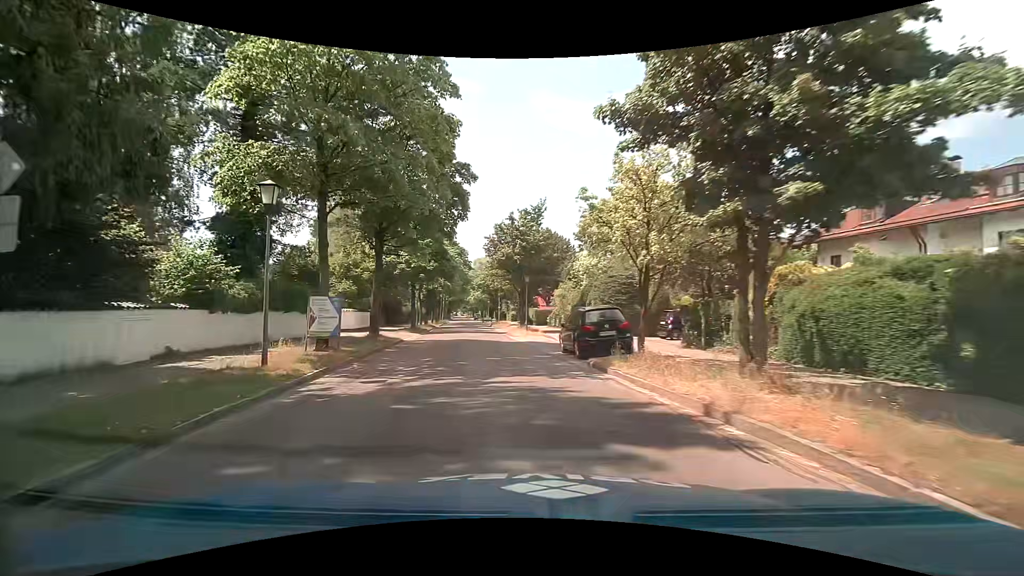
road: tertiary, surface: asphalt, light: Day
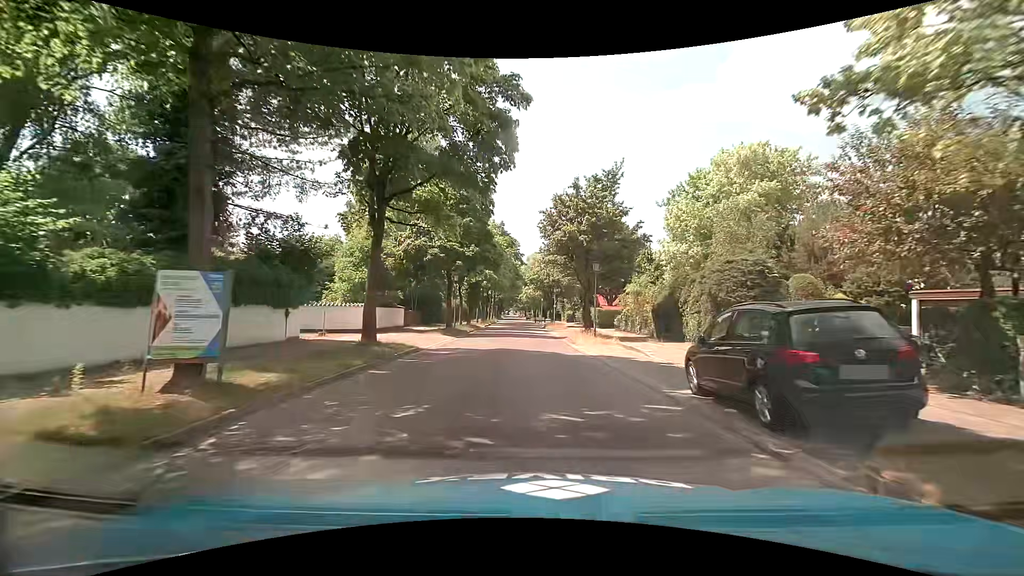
(-0.6, +9.0) m; -7°
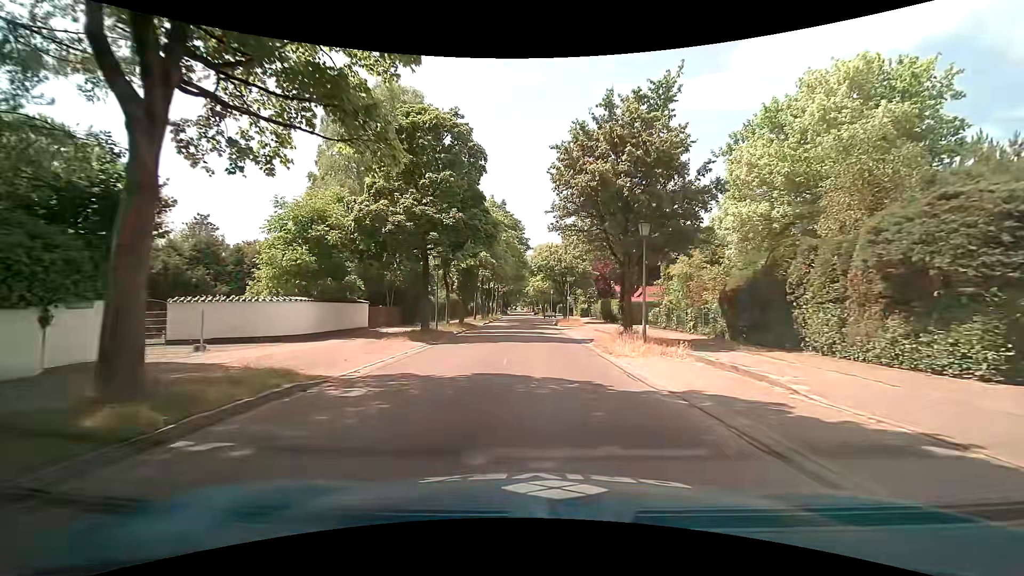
(+0.3, +9.8) m; +1°
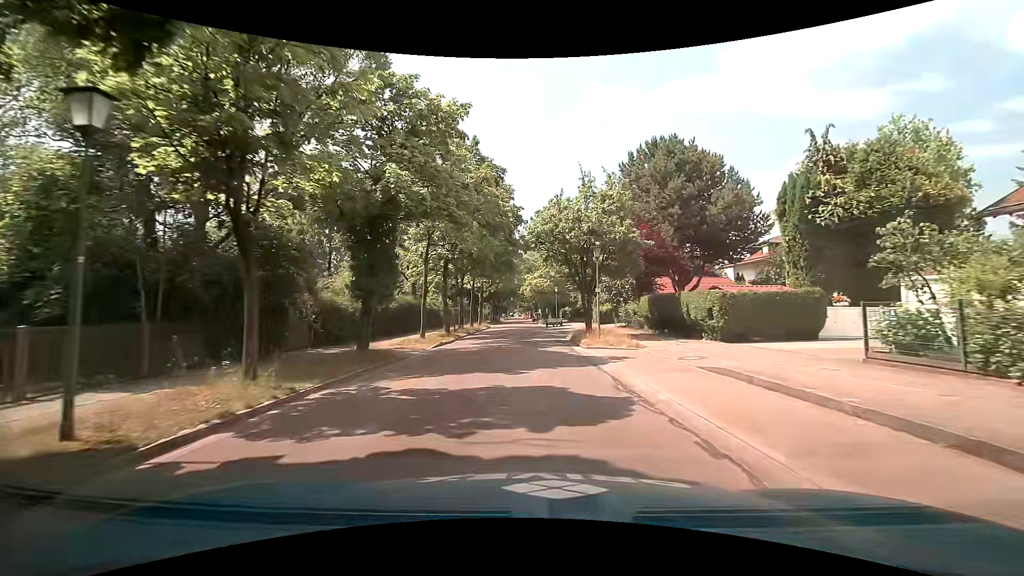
(-0.2, +21.8) m; 0°
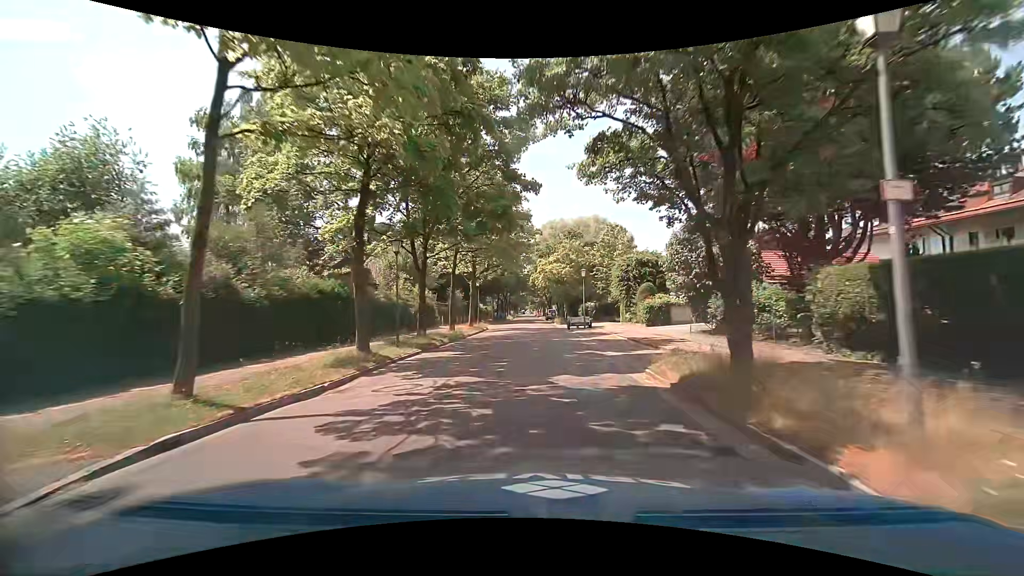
(-0.4, +18.1) m; -2°
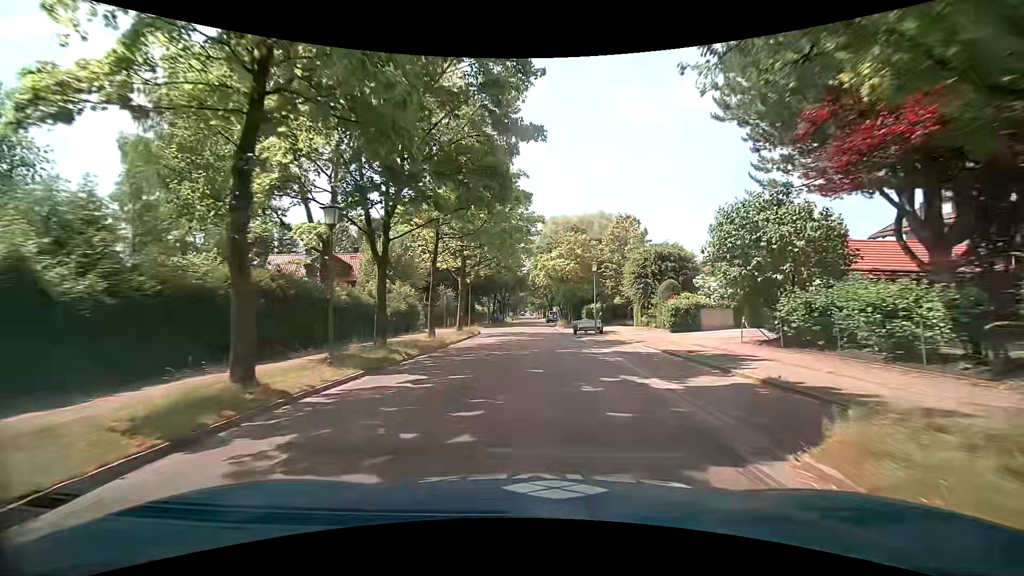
(0.0, +6.2) m; +1°
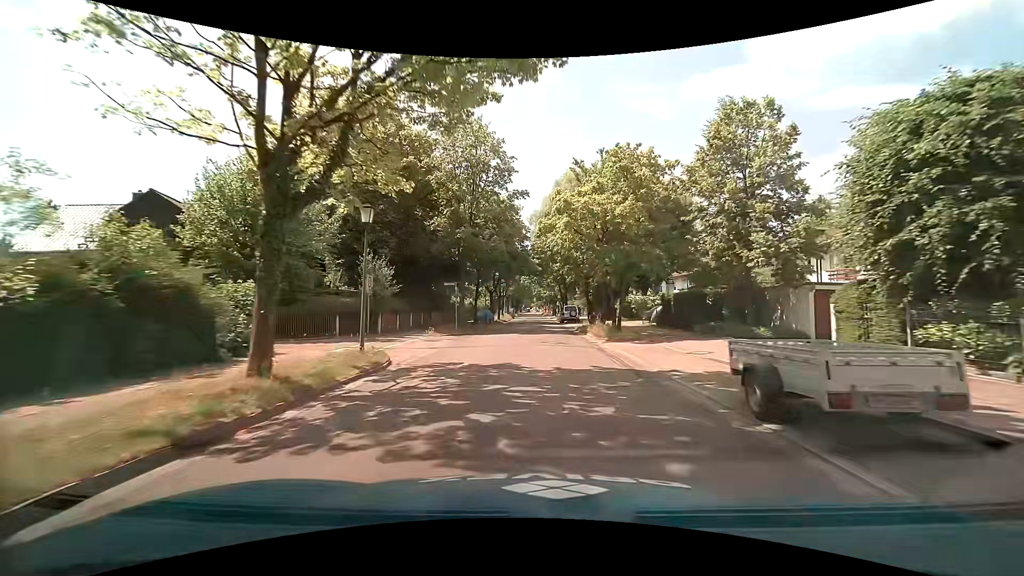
(-0.4, +25.5) m; -1°
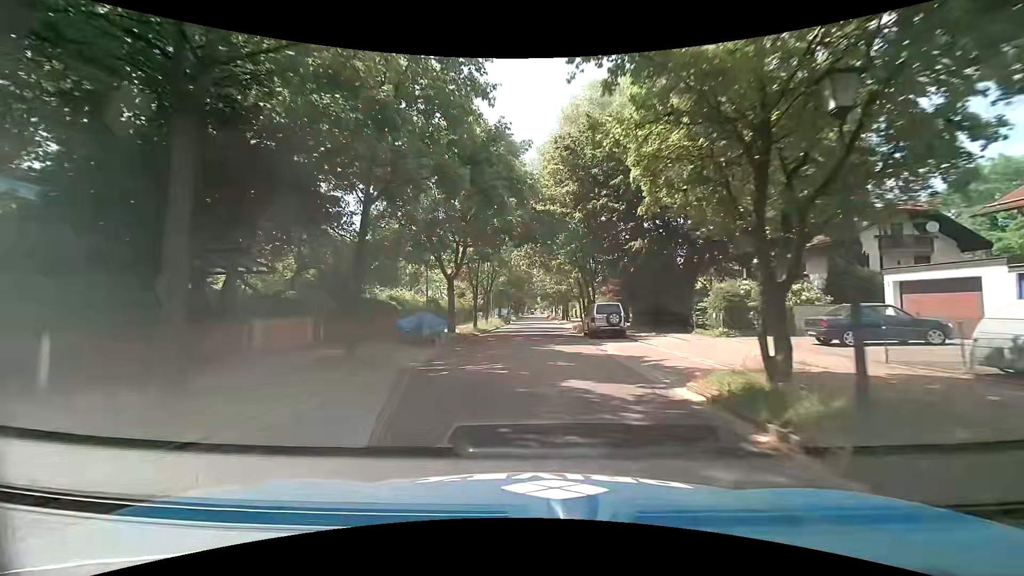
(+0.1, +26.4) m; -1°
(0, +10) (0, +20) (0, +30) (0, +40) (0, +50) (0, +60) (+1, +70) (0, +80) (0, +90) (0, +100) m
